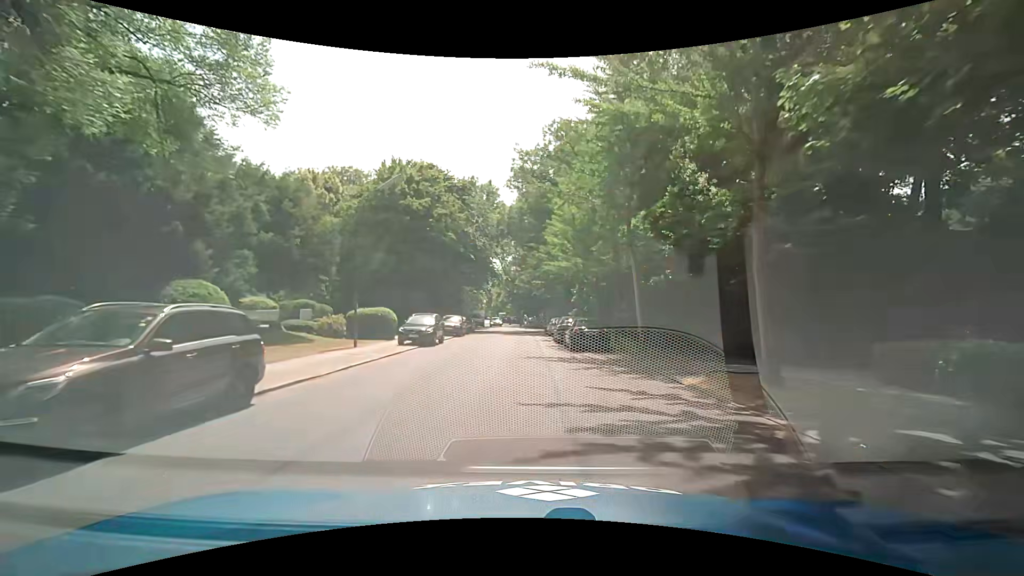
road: residential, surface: asphalt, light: Day
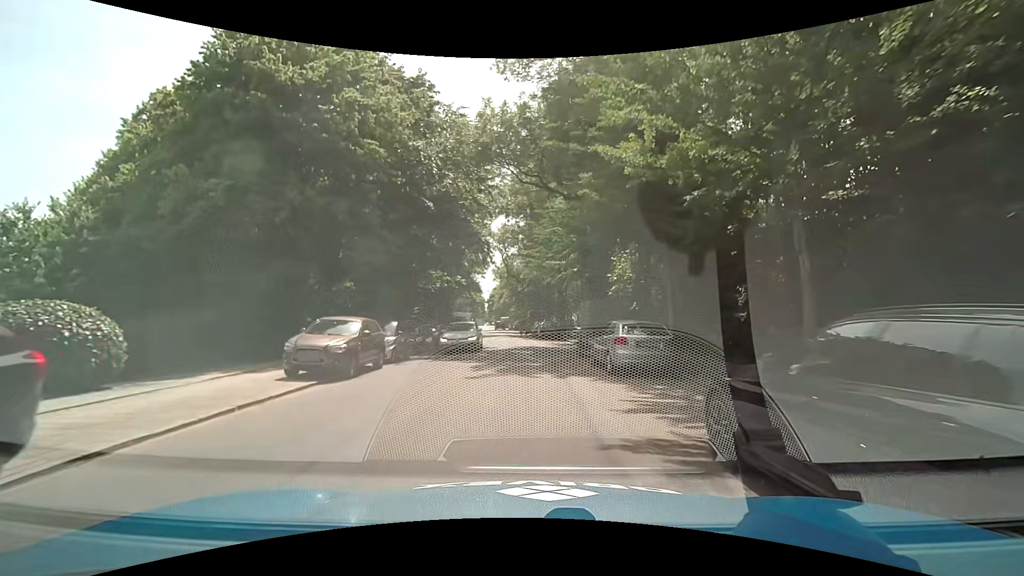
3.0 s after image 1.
(-0.6, +25.0) m; -1°
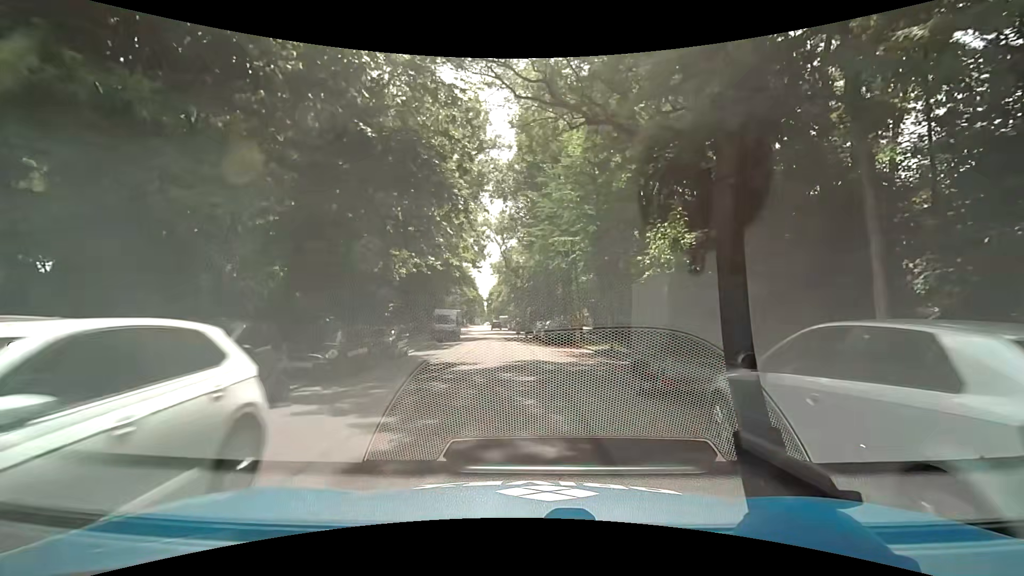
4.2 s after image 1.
(0.0, +10.4) m; 0°
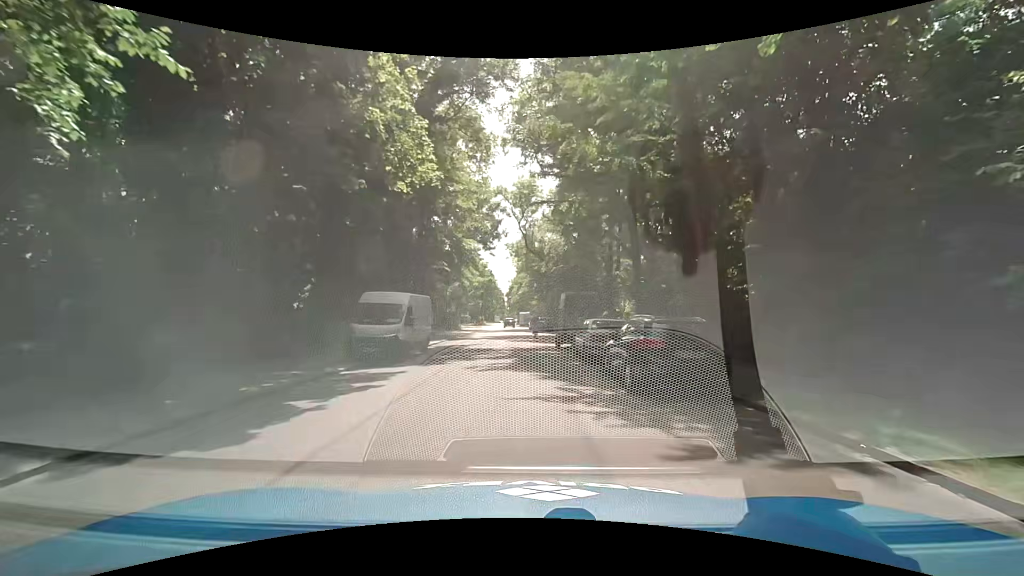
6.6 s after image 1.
(-0.4, +21.1) m; -3°
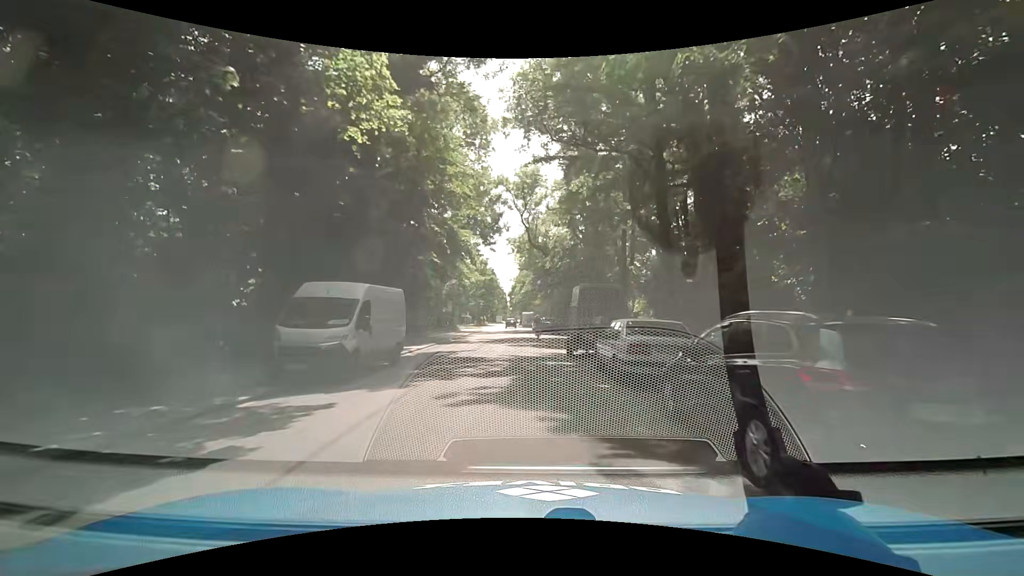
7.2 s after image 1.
(-0.1, +5.2) m; +1°
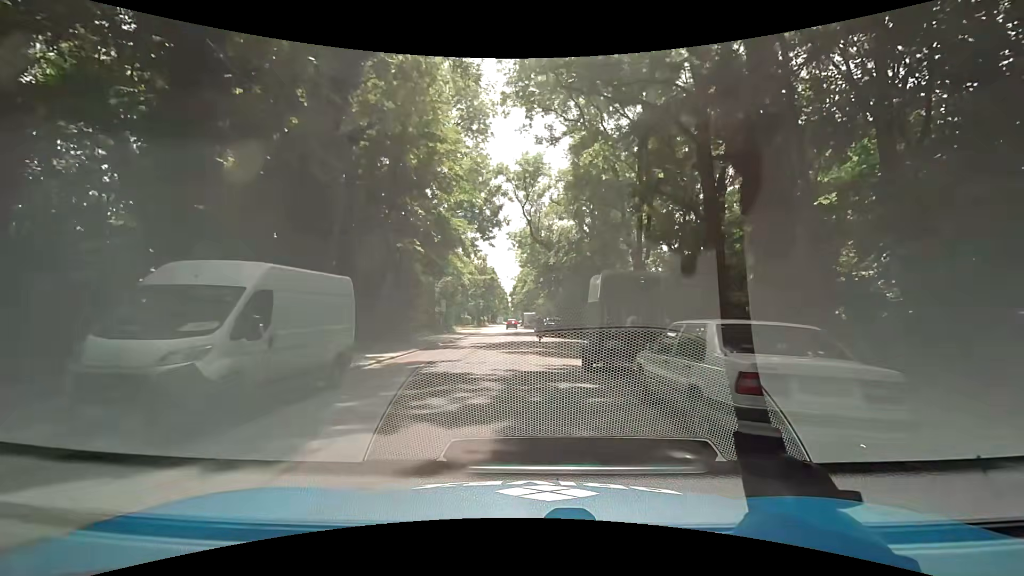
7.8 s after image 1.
(-0.1, +5.1) m; -2°
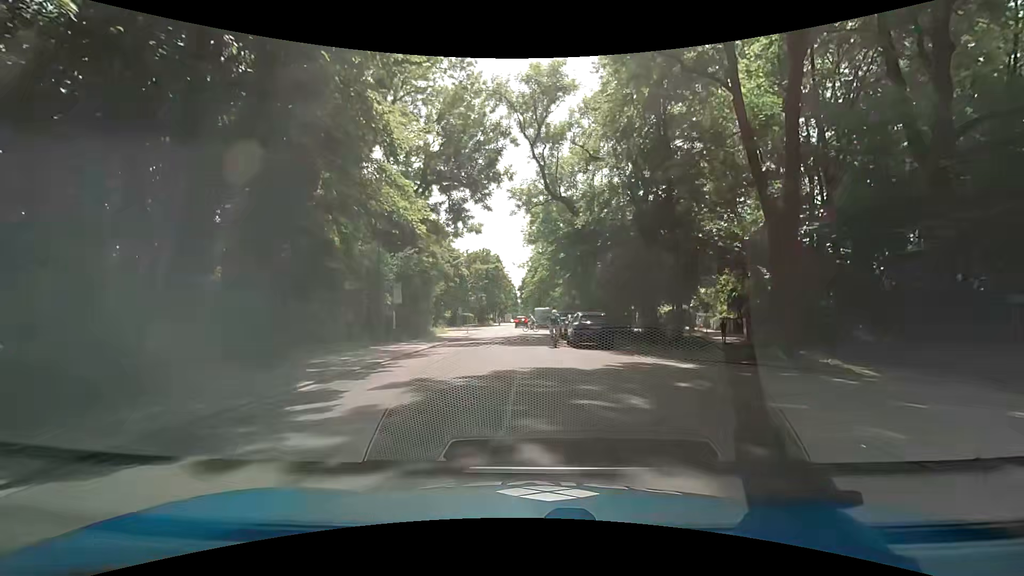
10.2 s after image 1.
(+0.3, +20.0) m; 0°
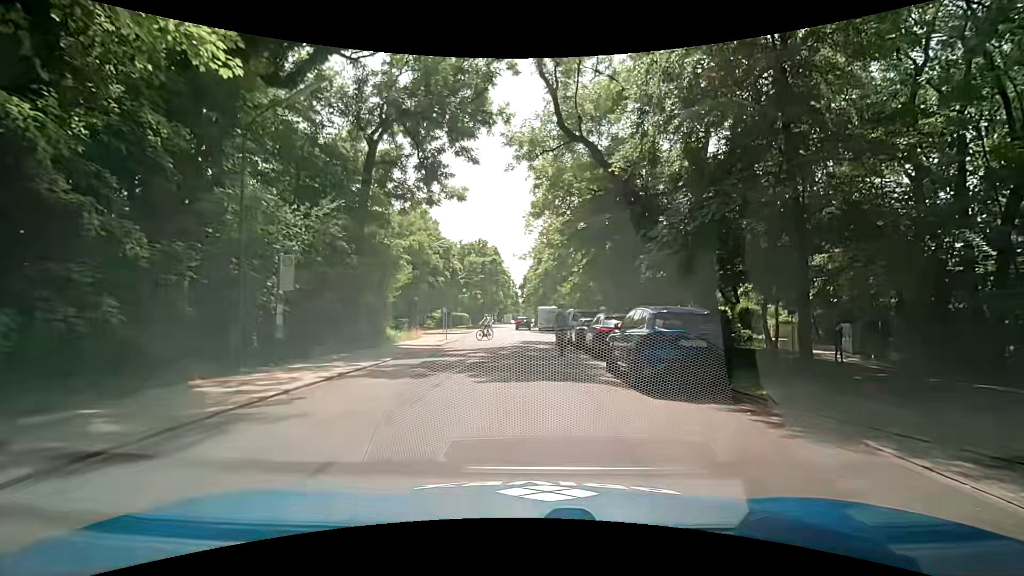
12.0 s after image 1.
(-0.1, +13.1) m; -1°
(0, +10) (0, +20) (0, +30) (0, +40) (-1, +50) (-1, +60) (-2, +70) (-1, +80) (-1, +90) (0, +100) m
